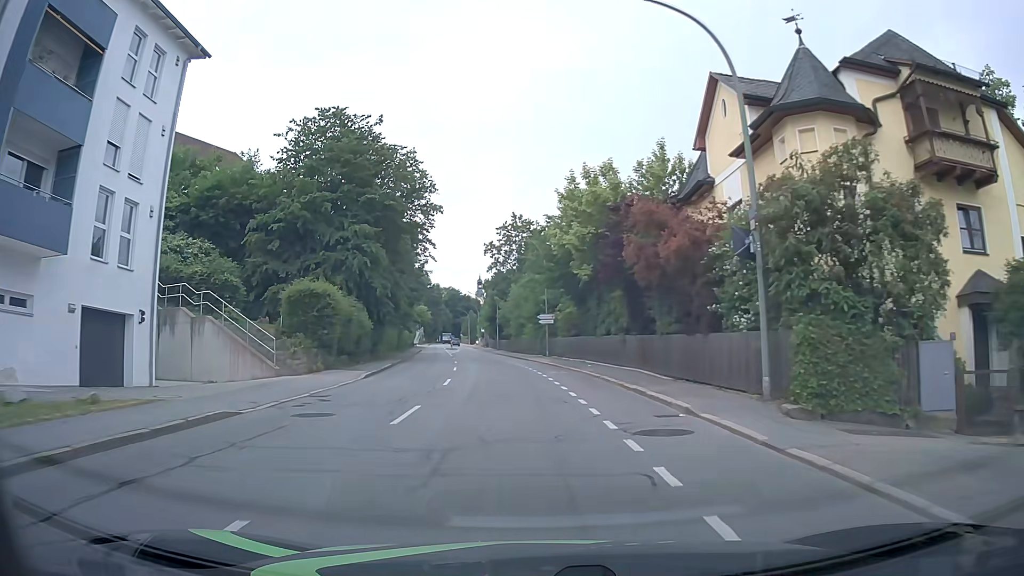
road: tertiary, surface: asphalt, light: Day
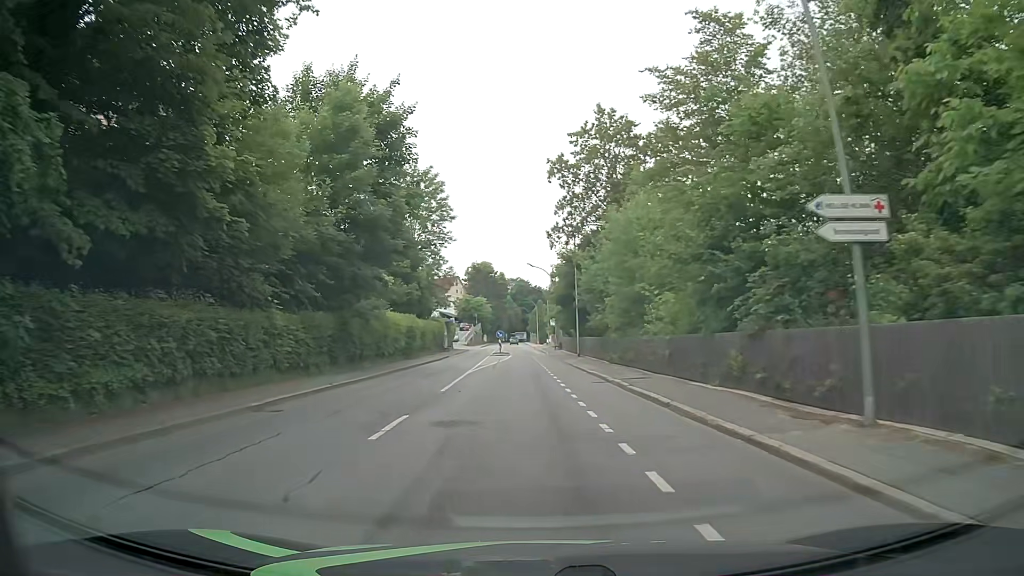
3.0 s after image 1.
(-2.4, +38.0) m; -7°
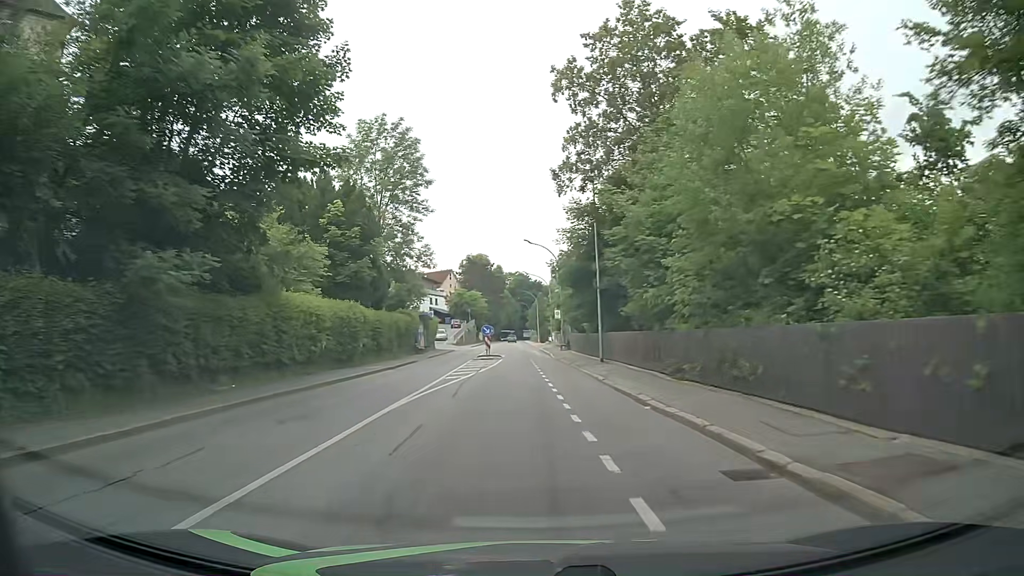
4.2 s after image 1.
(-0.1, +15.3) m; -1°
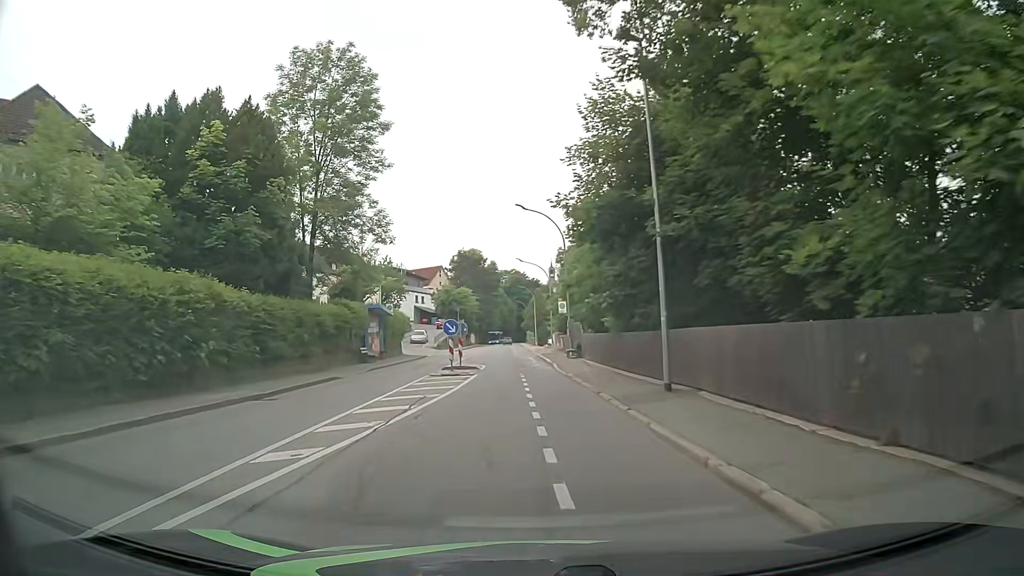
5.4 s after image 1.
(+0.2, +15.4) m; 0°
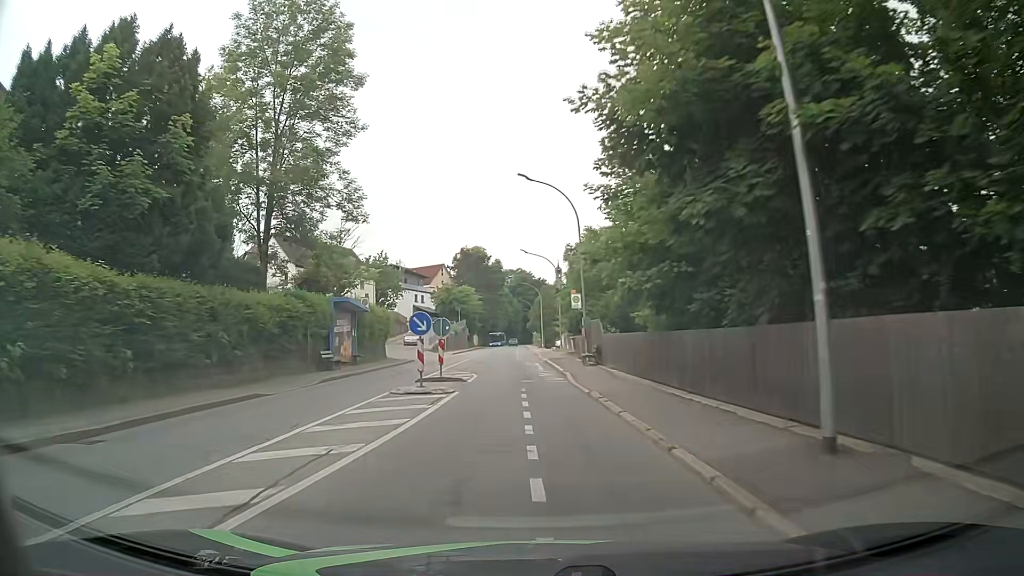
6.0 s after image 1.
(0.0, +7.7) m; -1°
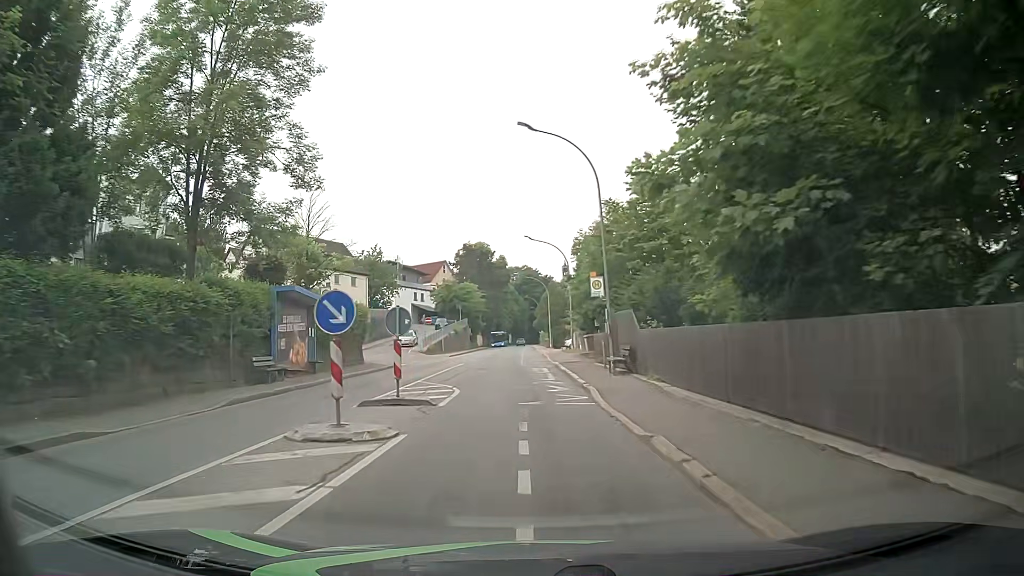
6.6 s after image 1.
(+0.1, +7.7) m; +1°
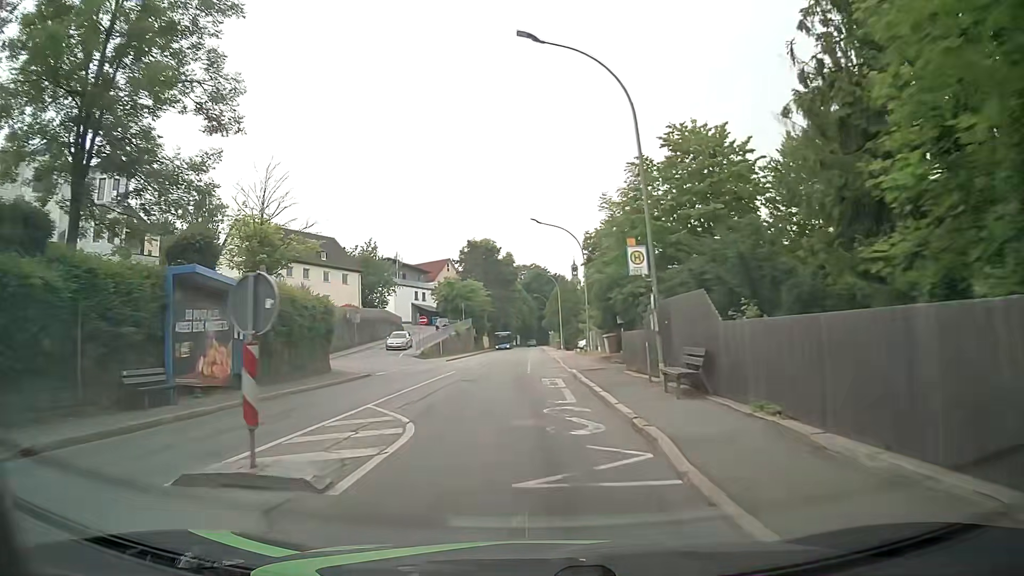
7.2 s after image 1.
(-0.1, +7.7) m; -2°
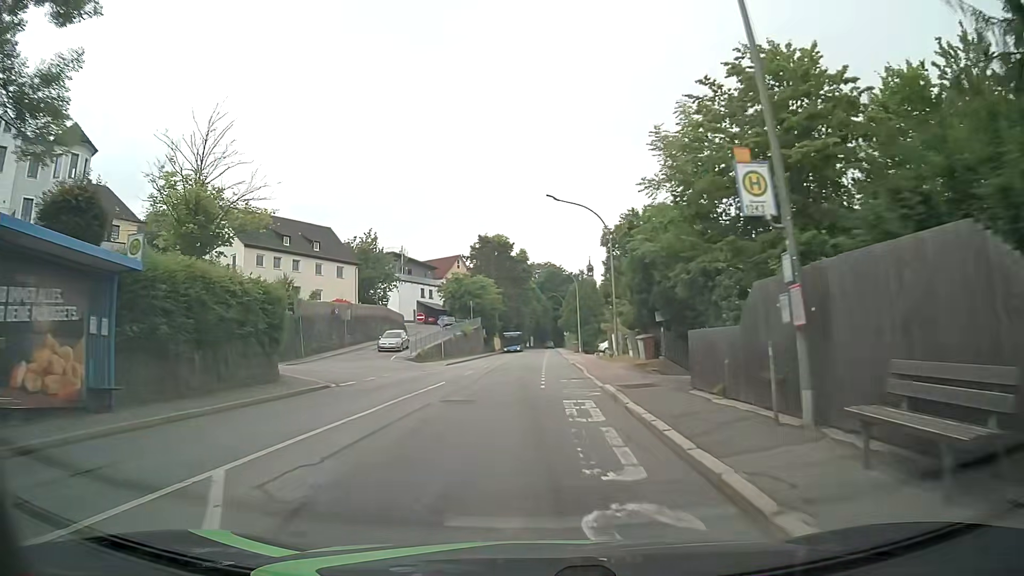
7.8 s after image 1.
(0.0, +7.8) m; 0°
(0, +10) (-1, +20) (-1, +30) (-1, +40) (-1, +50) (-1, +60) (-1, +70) (-1, +80) (-2, +90) (-2, +100) m
